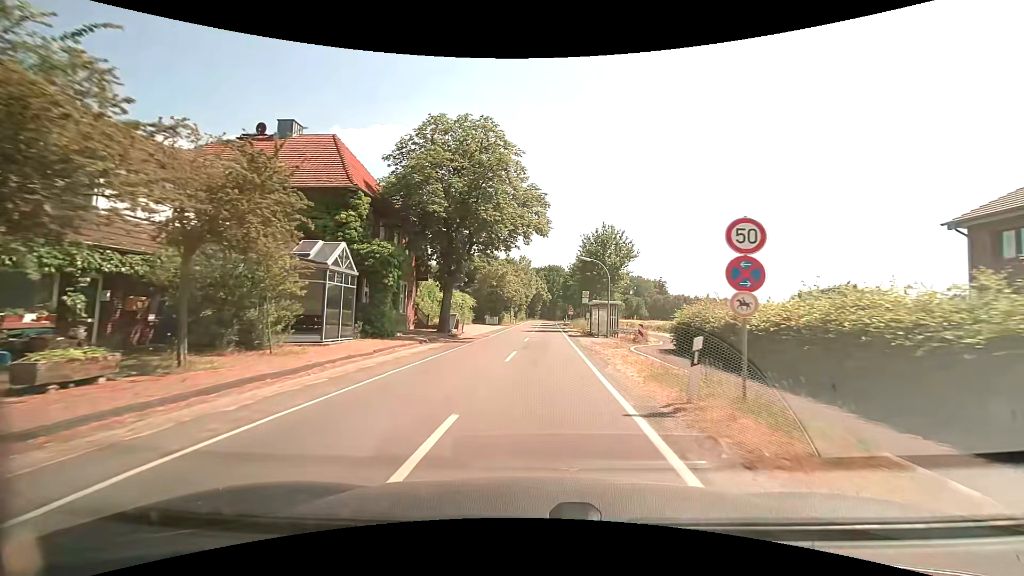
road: secondary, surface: asphalt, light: Day
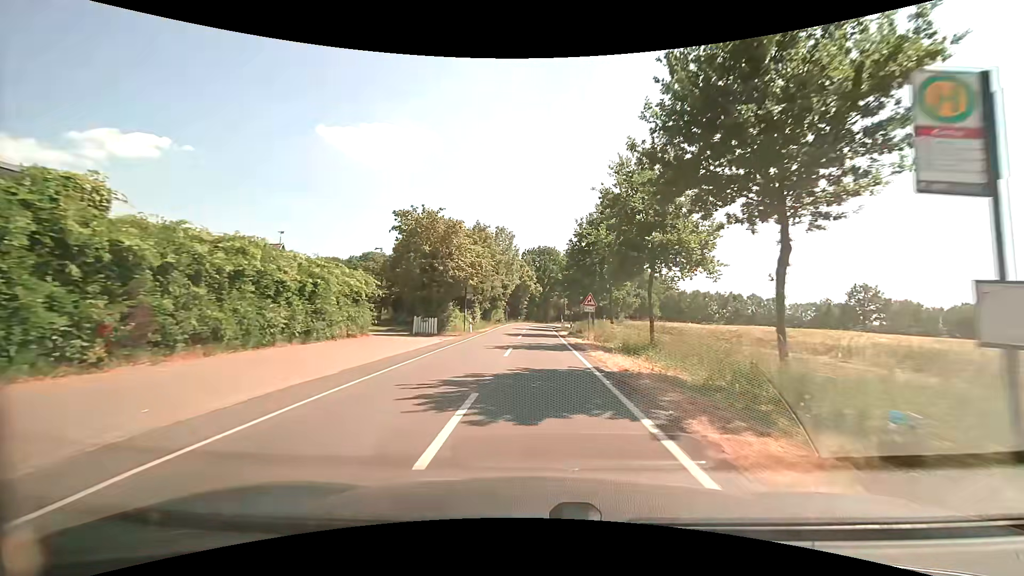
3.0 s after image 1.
(+0.8, +35.0) m; +1°
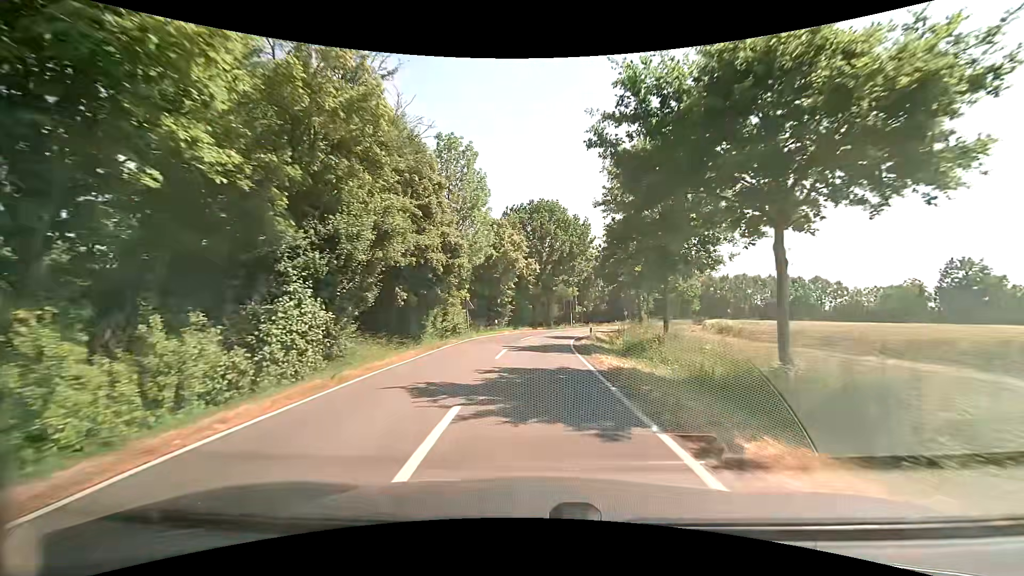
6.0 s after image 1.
(+0.2, +37.3) m; +1°
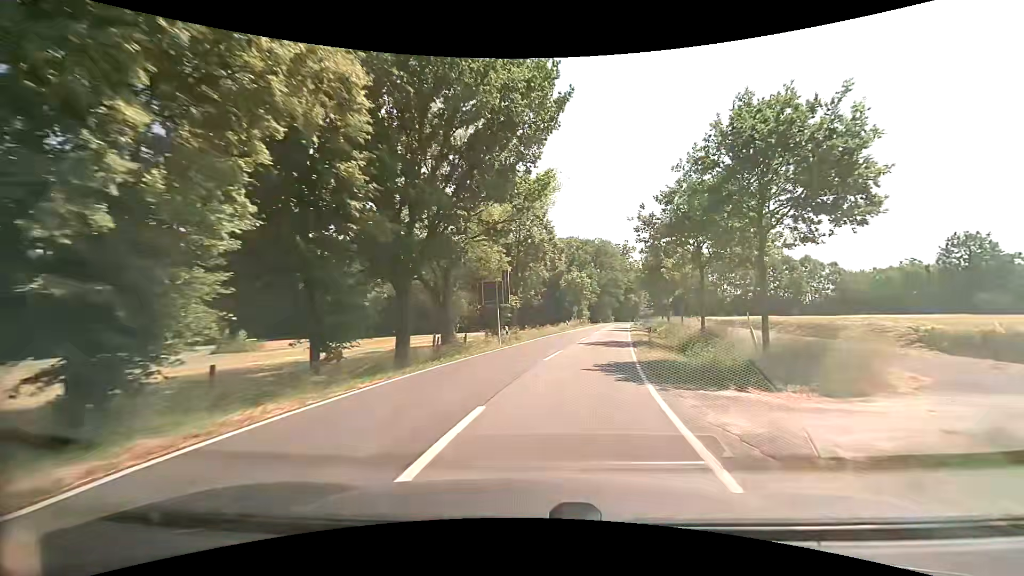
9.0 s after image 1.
(+1.4, +35.8) m; +8°
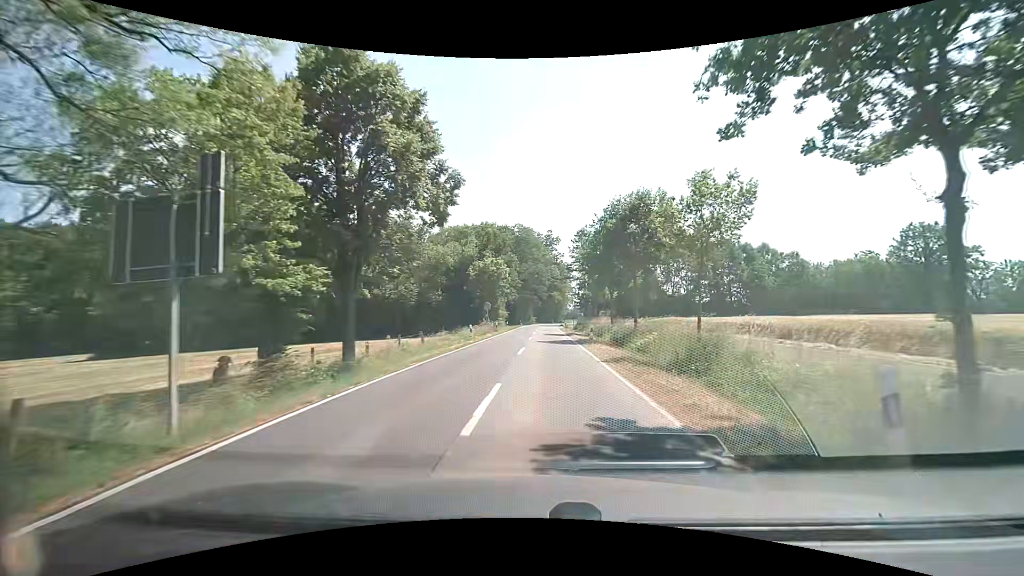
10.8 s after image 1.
(+2.2, +21.4) m; +10°
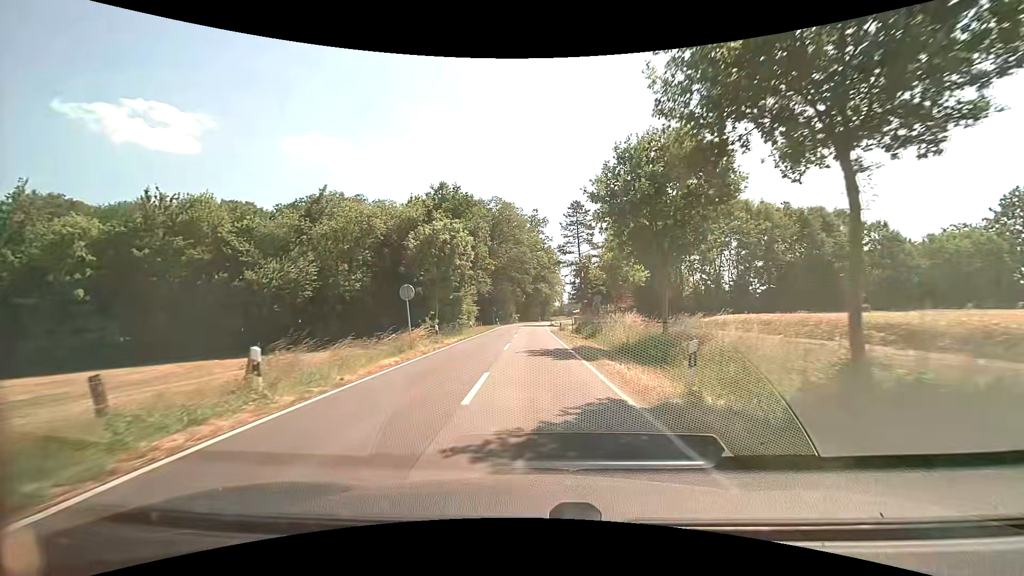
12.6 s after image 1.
(+0.5, +22.3) m; +2°
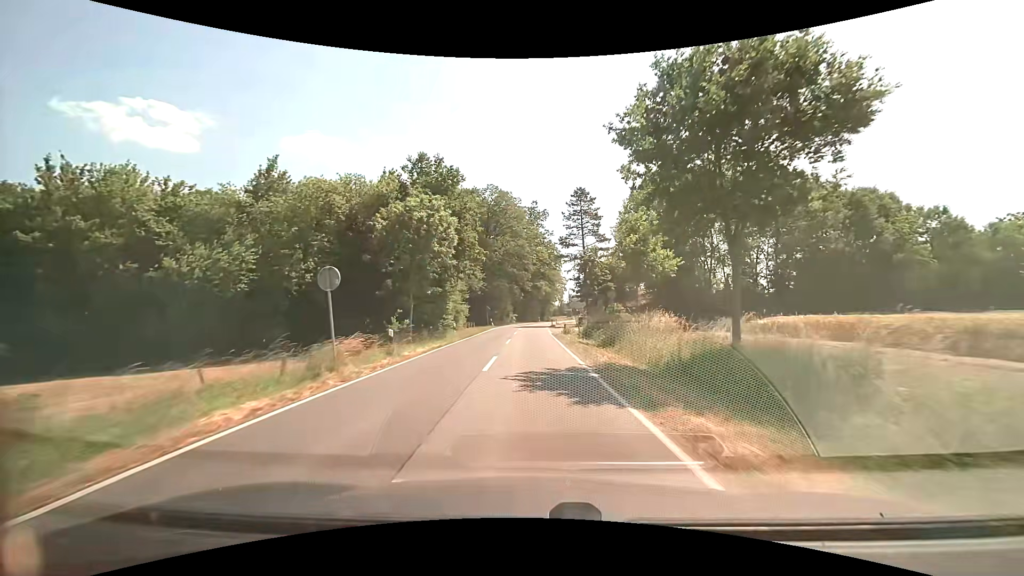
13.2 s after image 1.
(0.0, +7.6) m; 0°
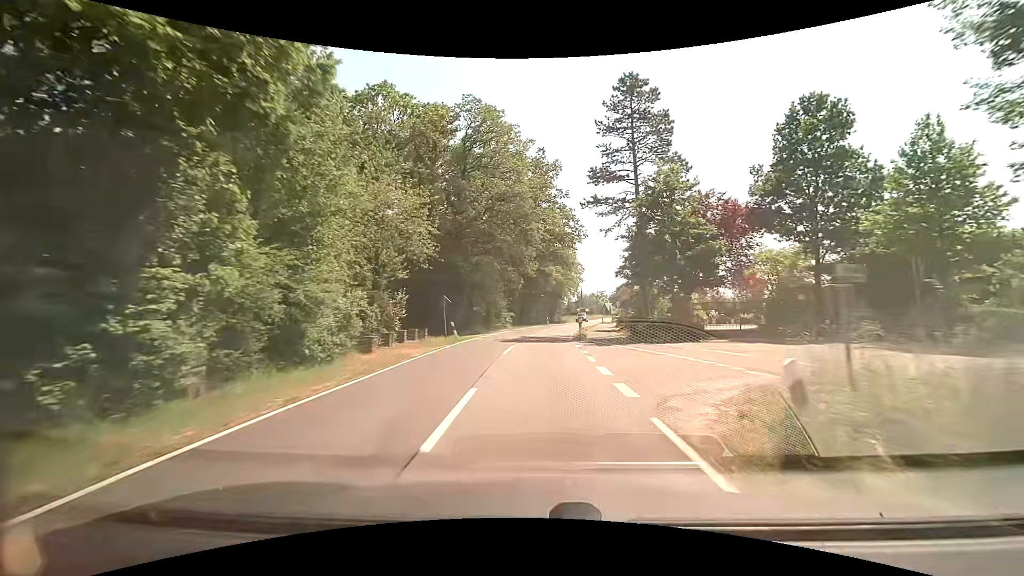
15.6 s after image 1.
(-0.3, +31.2) m; -1°
(0, +10) (0, +20) (+1, +30) (+2, +40) (+3, +50) (+5, +60) (+7, +70) (+9, +79) (+11, +89) (+13, +99) m
